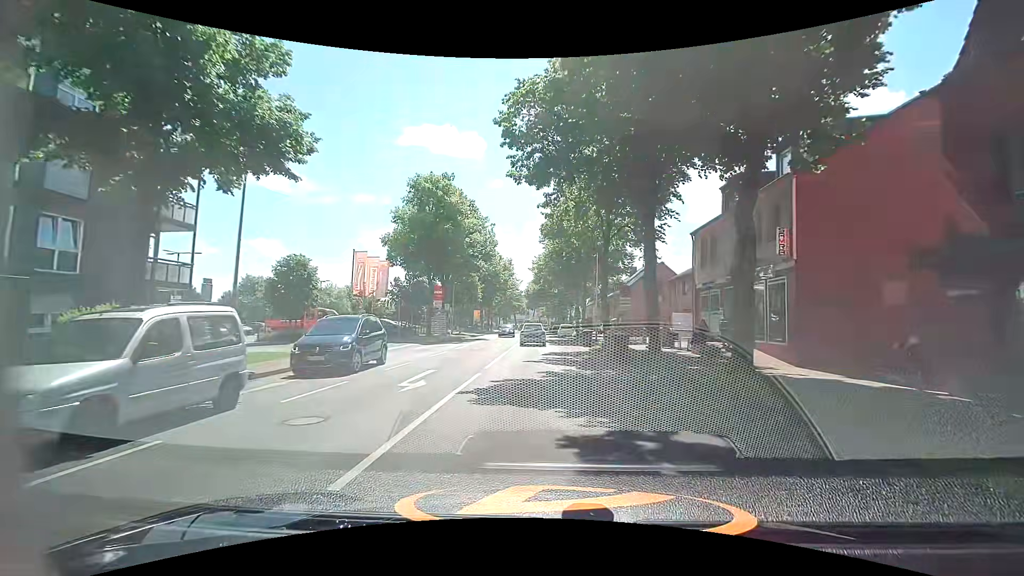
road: secondary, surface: asphalt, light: Day
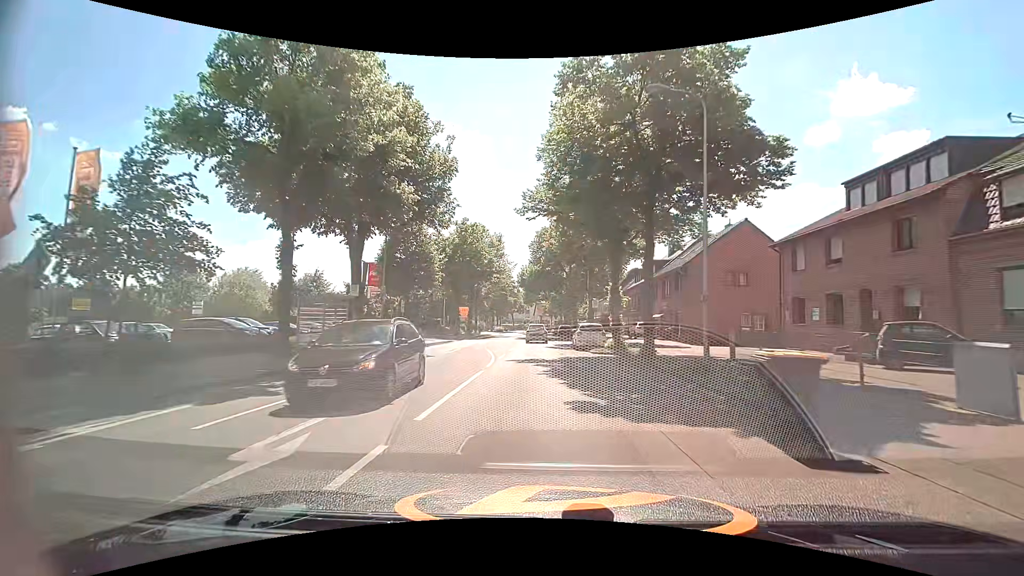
(+0.1, +26.4) m; +1°
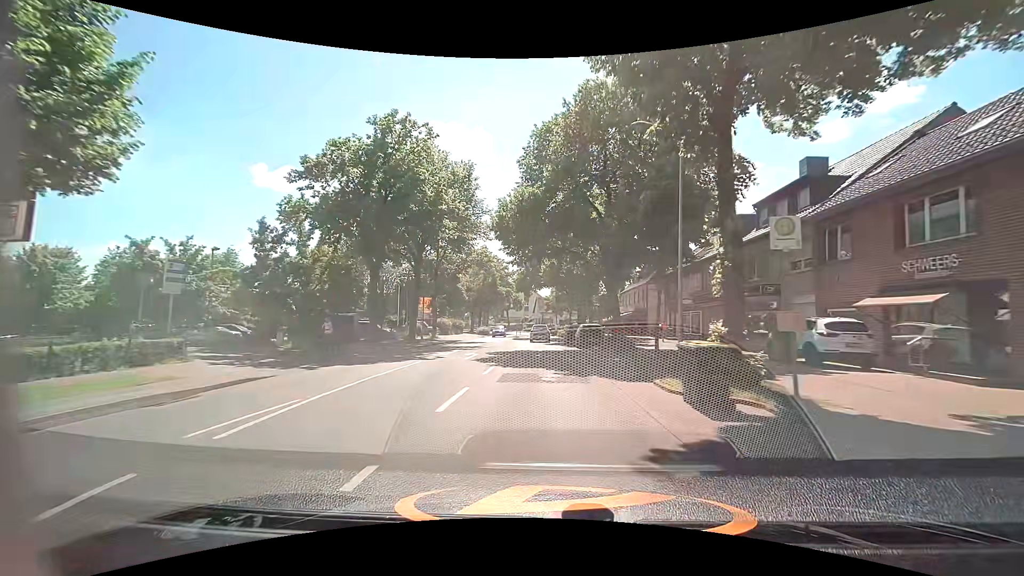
(-0.5, +30.6) m; -1°
(0, +10) (0, +20) (0, +30) (0, +40) (+1, +50) (+1, +60) (0, +70) (0, +80) (-2, +90) (-4, +100) m
